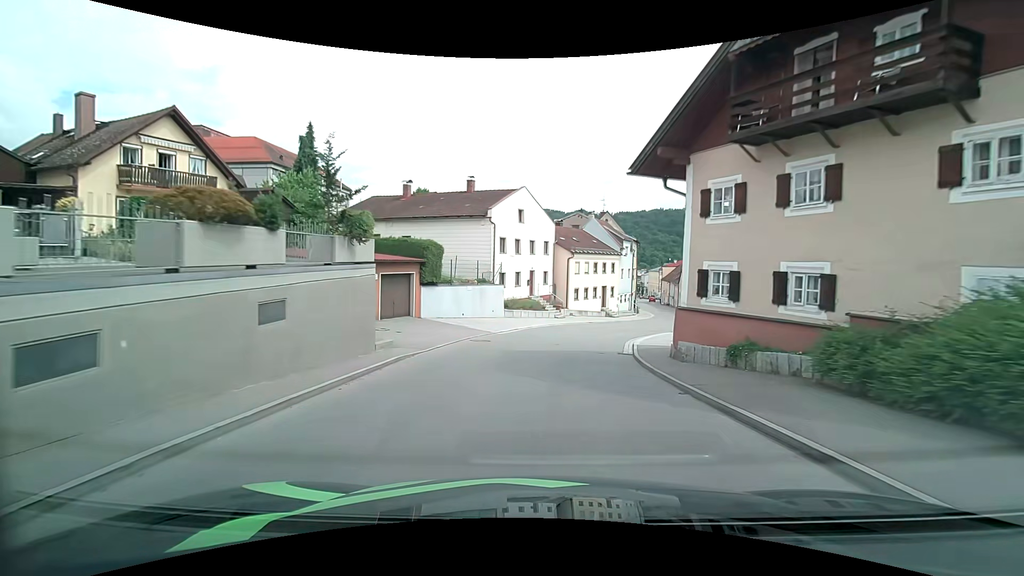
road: tertiary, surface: asphalt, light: Day
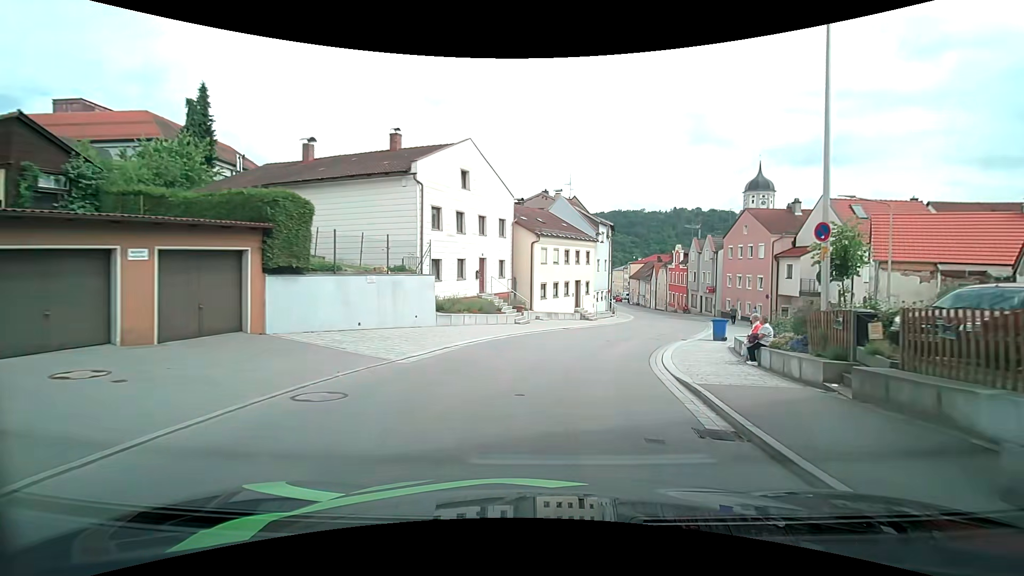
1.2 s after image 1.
(+0.2, +11.3) m; +4°
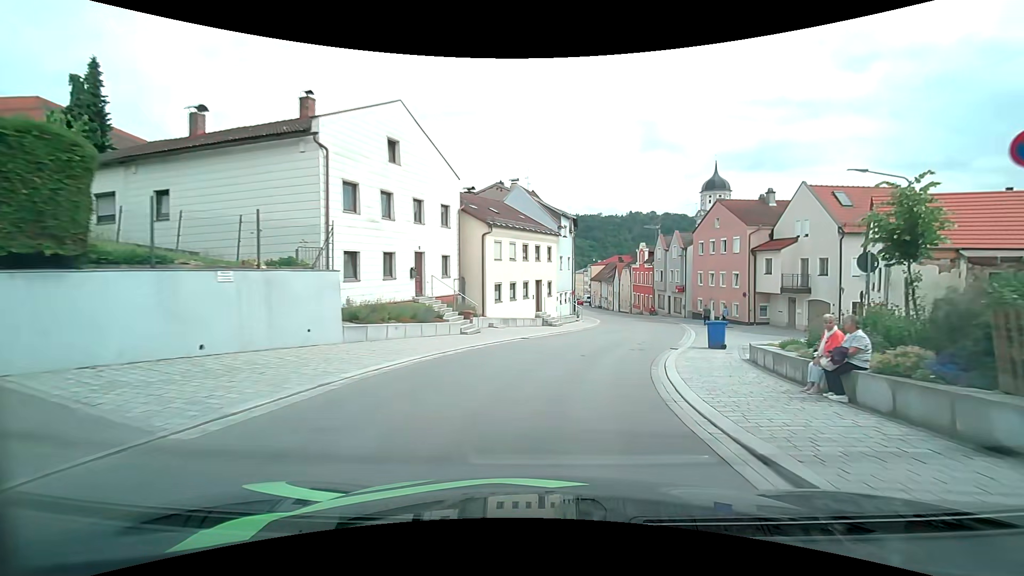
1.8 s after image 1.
(+0.2, +5.6) m; +4°
(+1, +10) (+3, +20) (+6, +29) (+9, +39) (+11, +49) (+11, +59) (+10, +69) (+10, +79) (+10, +89) (+9, +99) m
